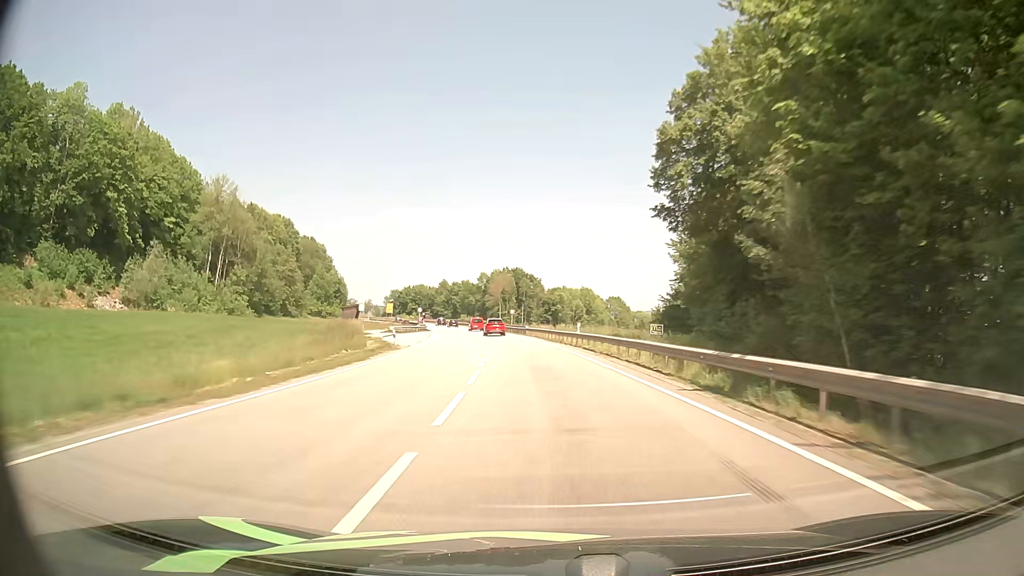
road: primary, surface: asphalt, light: Day
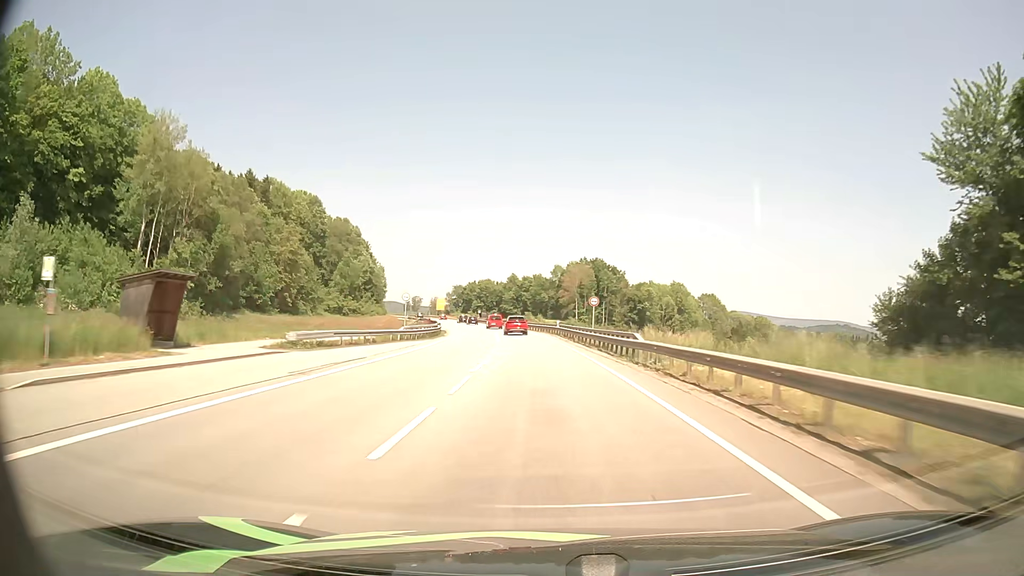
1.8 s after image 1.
(-2.7, +44.4) m; -7°
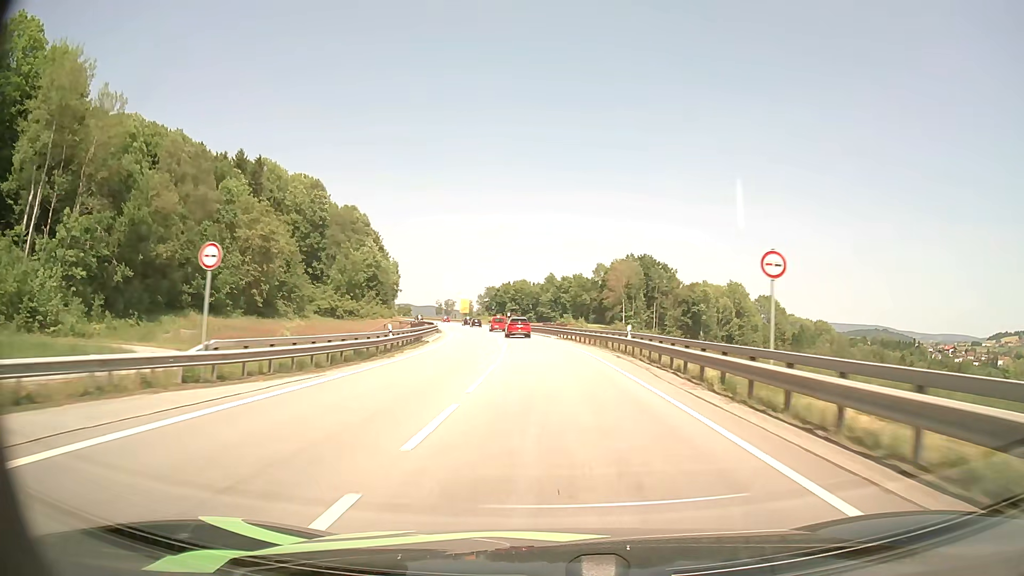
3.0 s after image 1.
(-0.9, +29.6) m; -4°
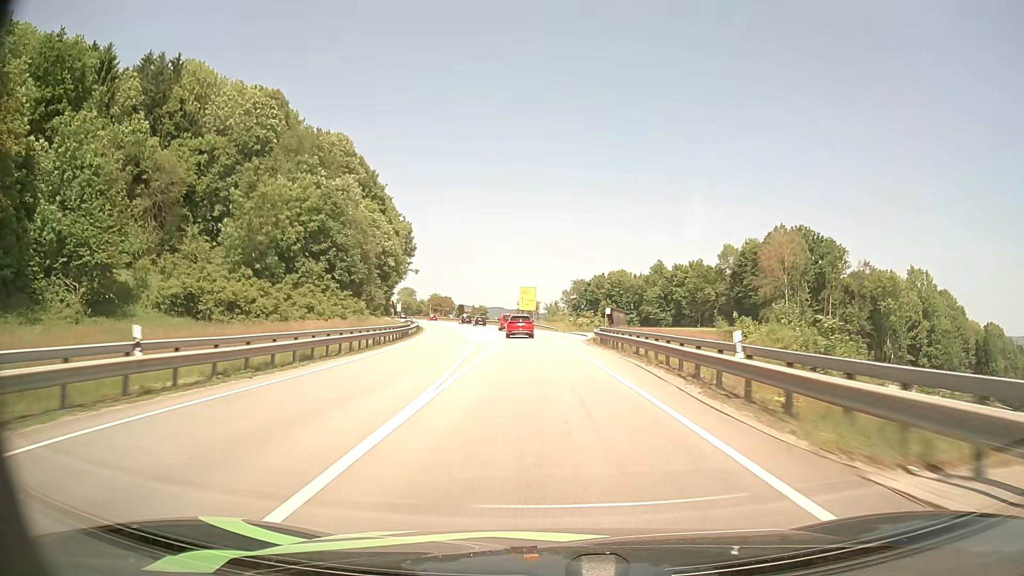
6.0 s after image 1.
(-4.8, +72.0) m; -8°
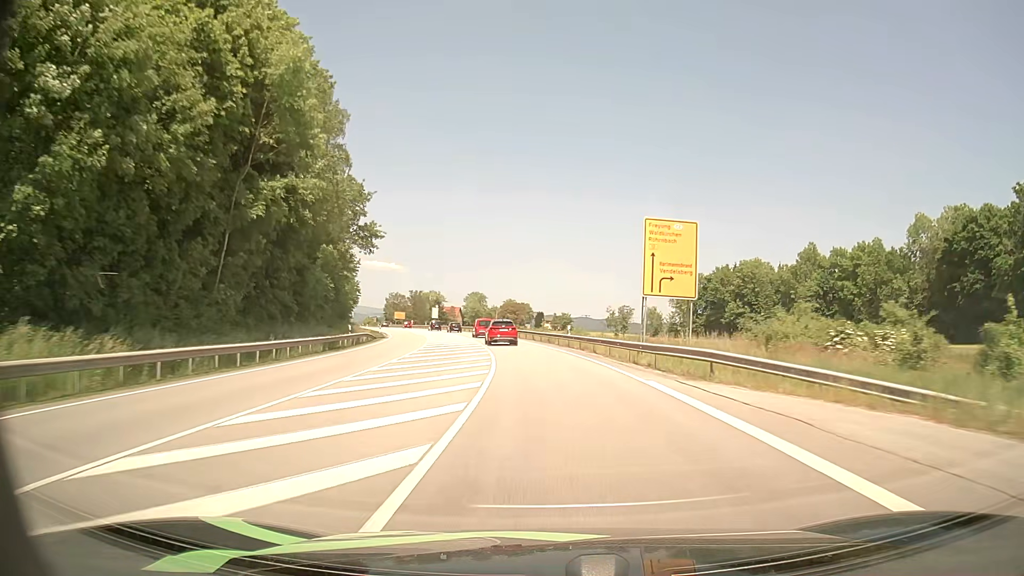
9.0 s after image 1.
(-4.0, +67.8) m; -7°
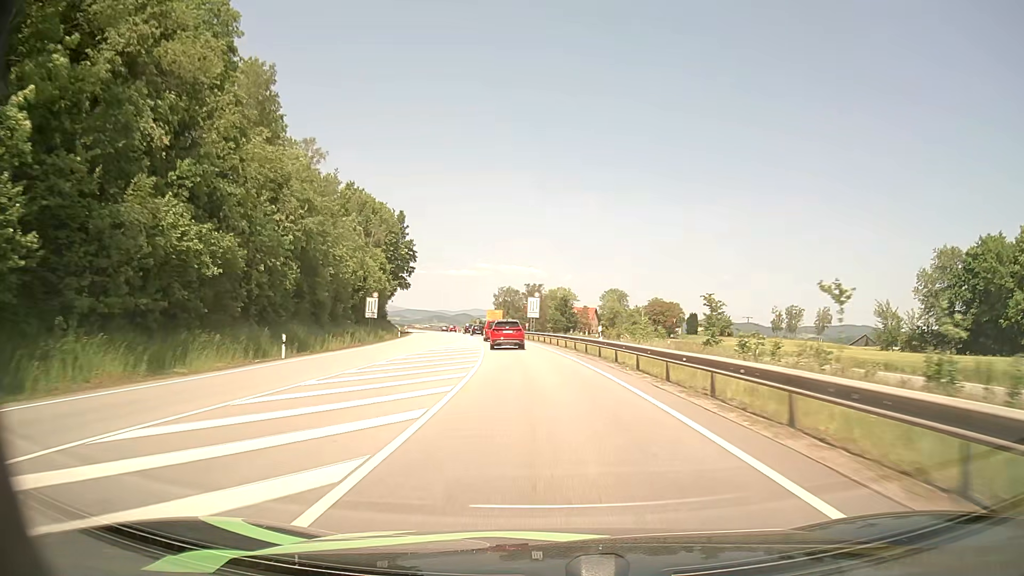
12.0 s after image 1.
(-6.8, +66.9) m; -12°
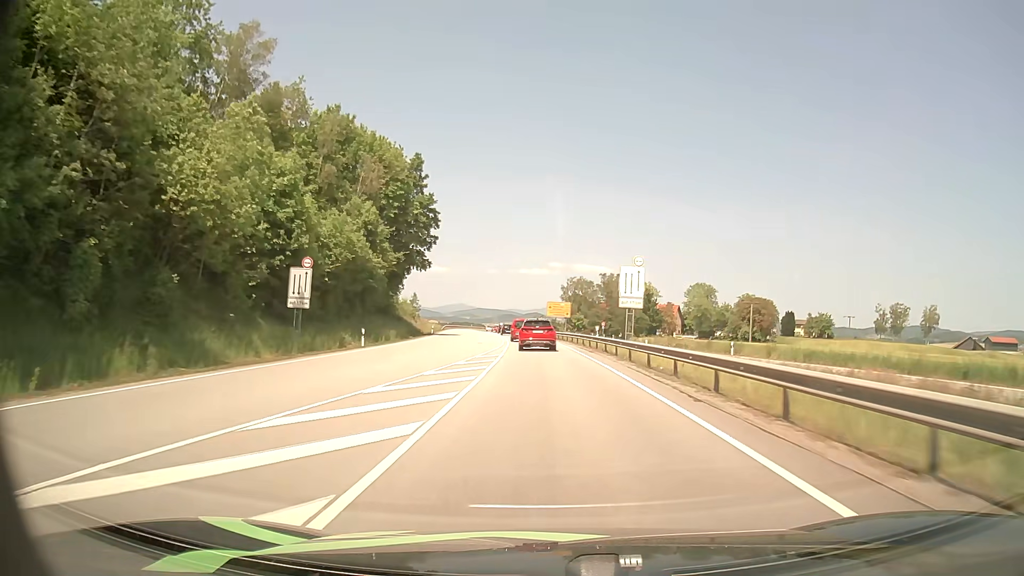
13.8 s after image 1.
(-2.1, +38.9) m; -6°
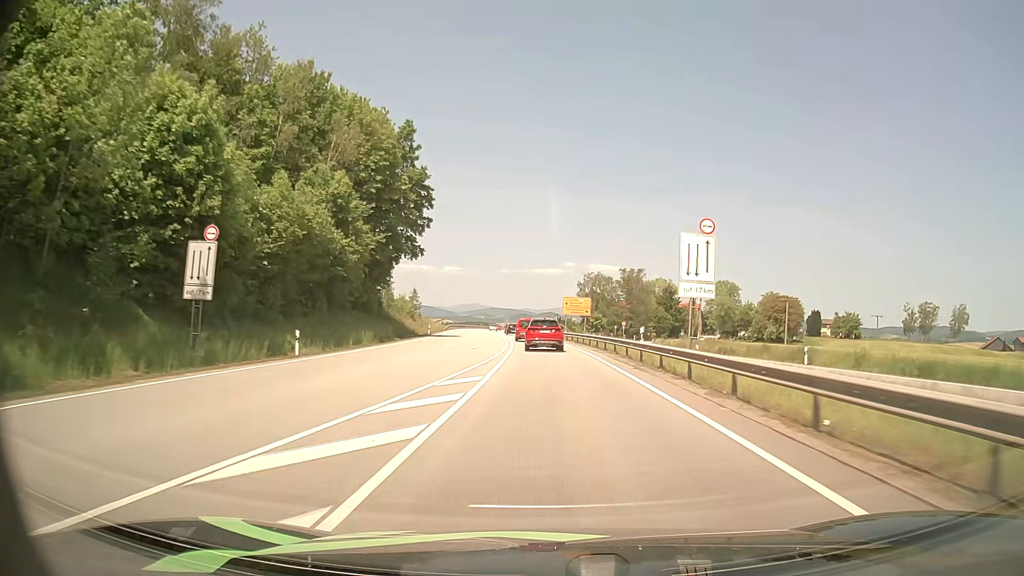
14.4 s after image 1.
(-0.2, +12.8) m; -1°
(0, +10) (0, +20) (-1, +30) (-1, +40) (-1, +50) (-2, +60) (-3, +70) (-3, +80) (-4, +90) (-5, +100) m
